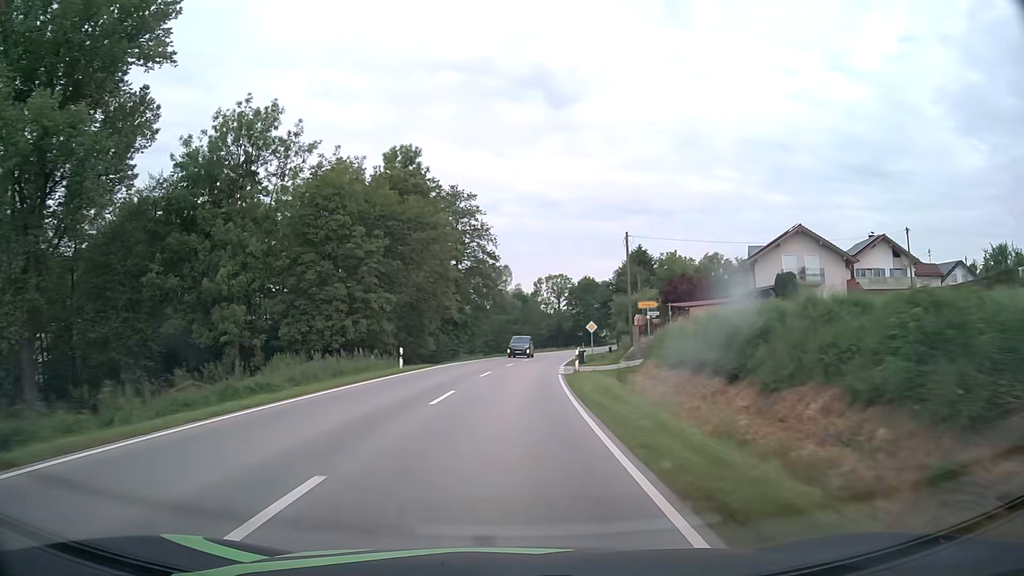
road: secondary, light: Day
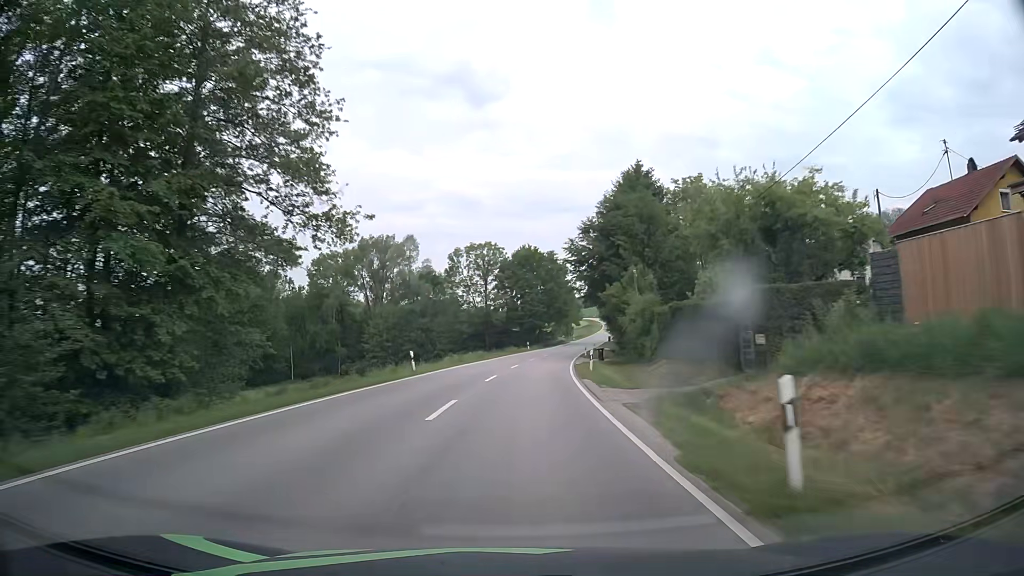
(+2.7, +50.4) m; +7°
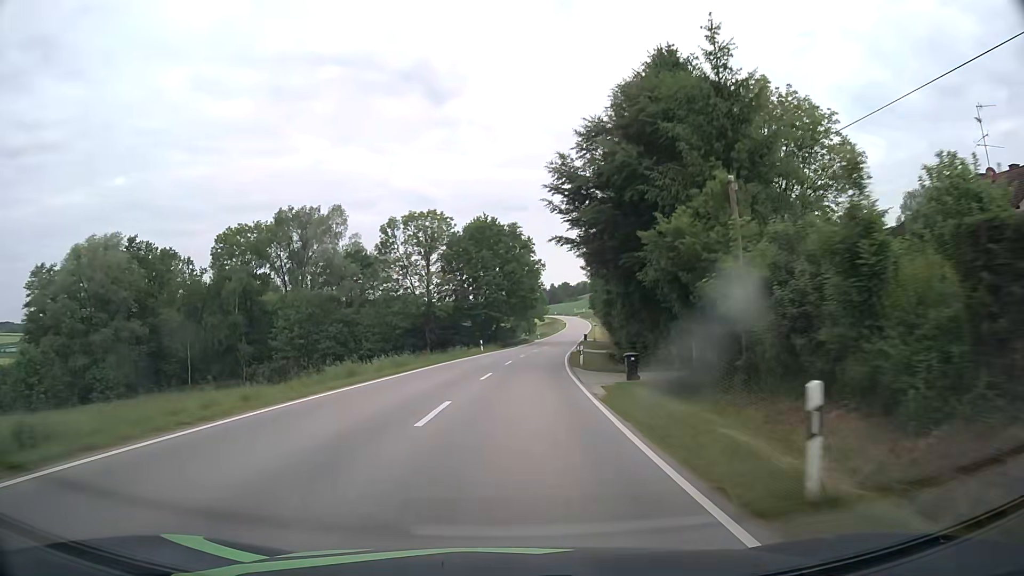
(+0.7, +25.2) m; +4°
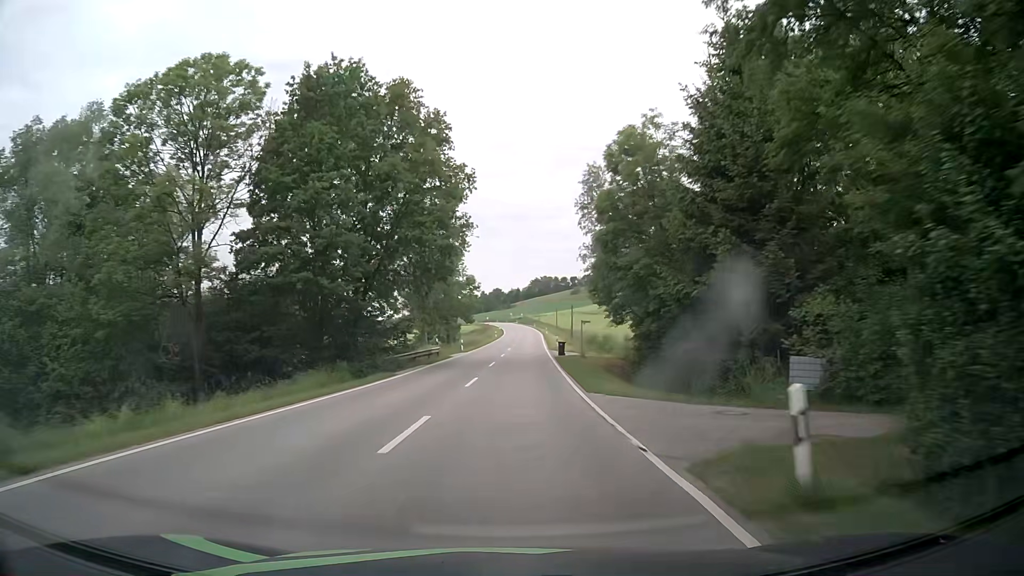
(+2.7, +50.1) m; +6°
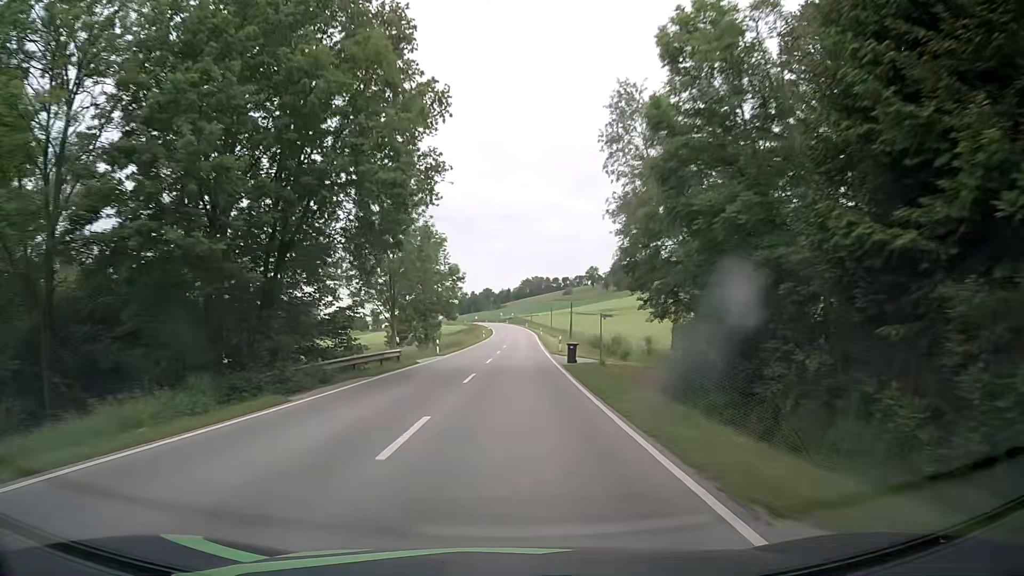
(+0.1, +12.5) m; +1°
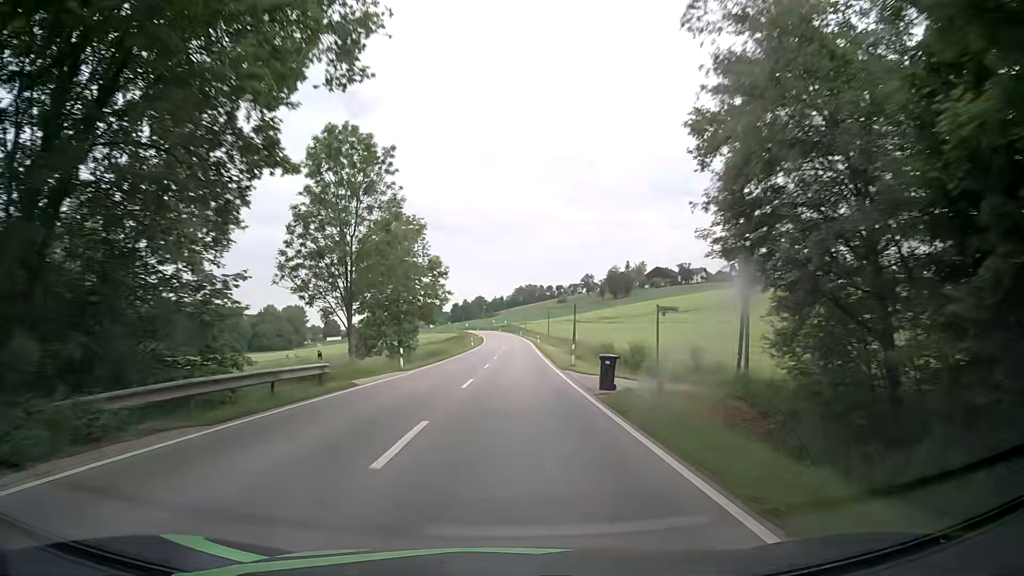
(0.0, +12.5) m; 0°
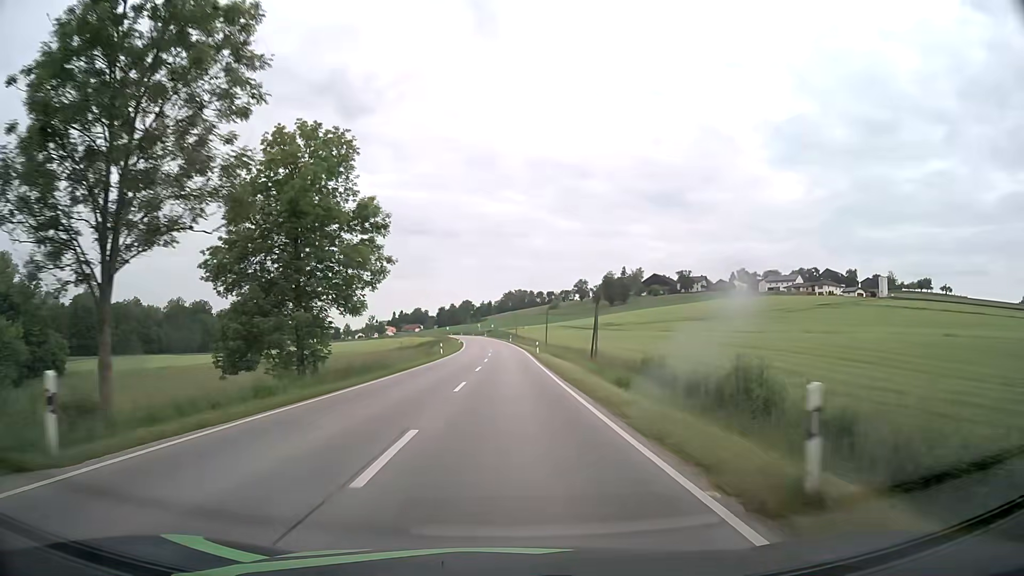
(+0.4, +24.8) m; +1°
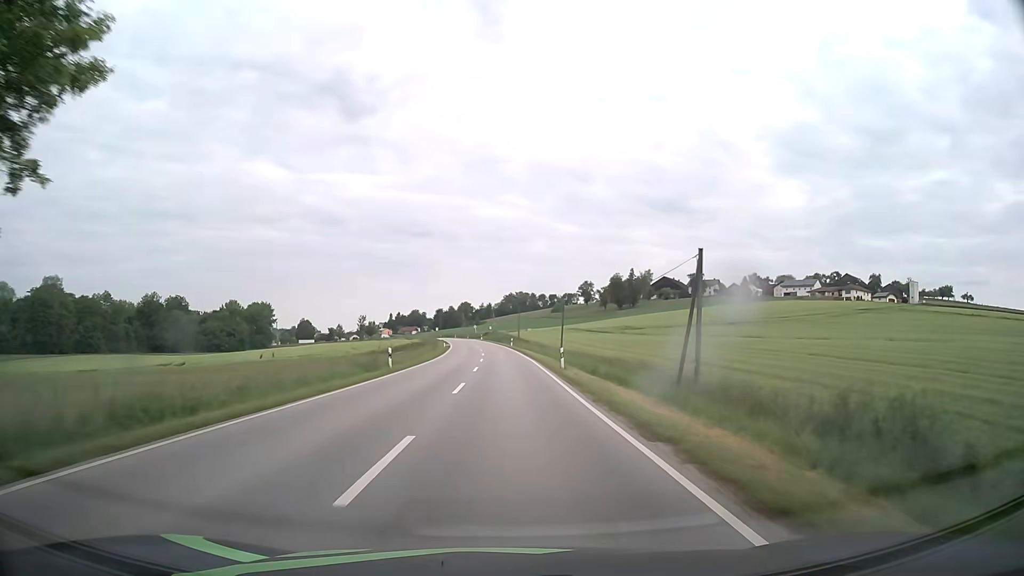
(+0.1, +24.7) m; 0°
(0, +10) (0, +20) (0, +30) (0, +40) (0, +50) (-1, +60) (-1, +70) (-2, +80) (-2, +90) (-3, +100) m
